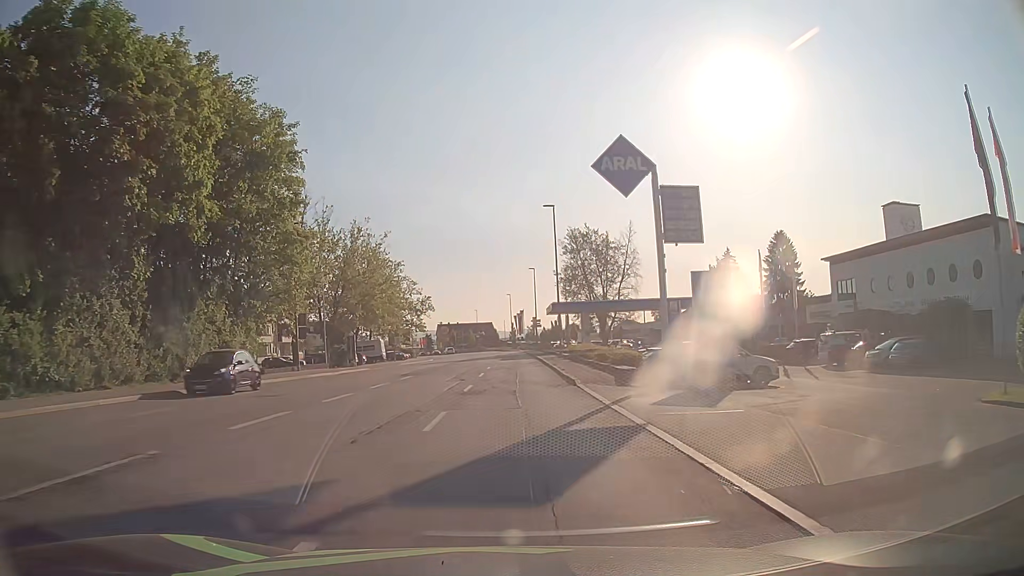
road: tertiary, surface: asphalt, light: Day
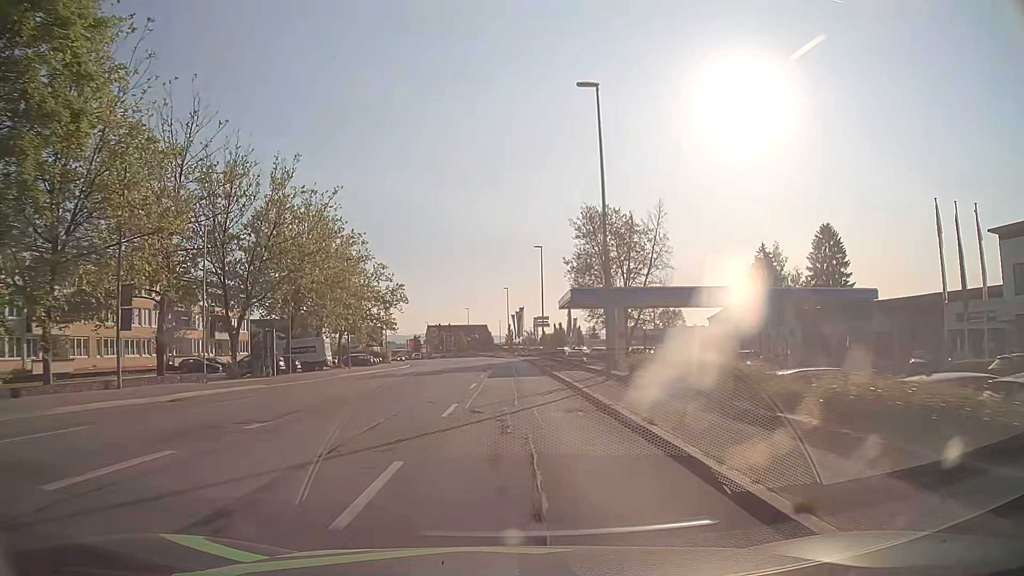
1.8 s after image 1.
(-0.1, +22.8) m; 0°
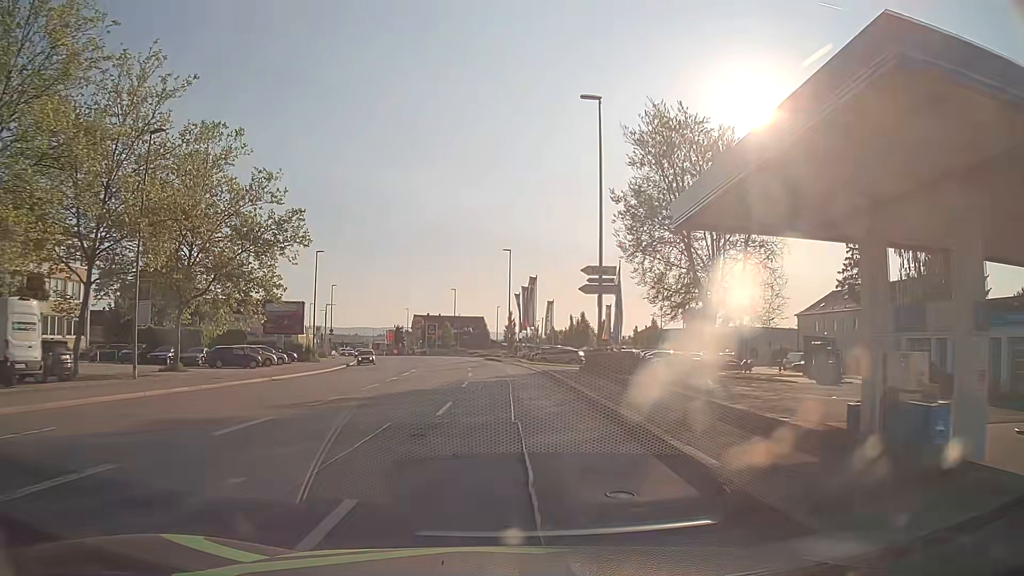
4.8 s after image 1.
(+0.1, +38.0) m; 0°
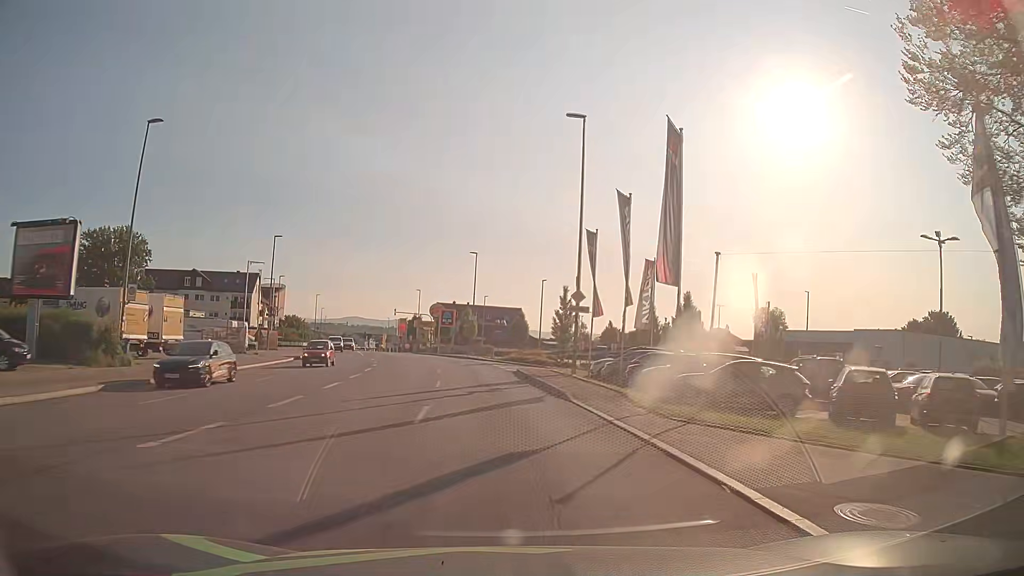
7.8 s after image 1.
(-0.7, +38.0) m; -3°
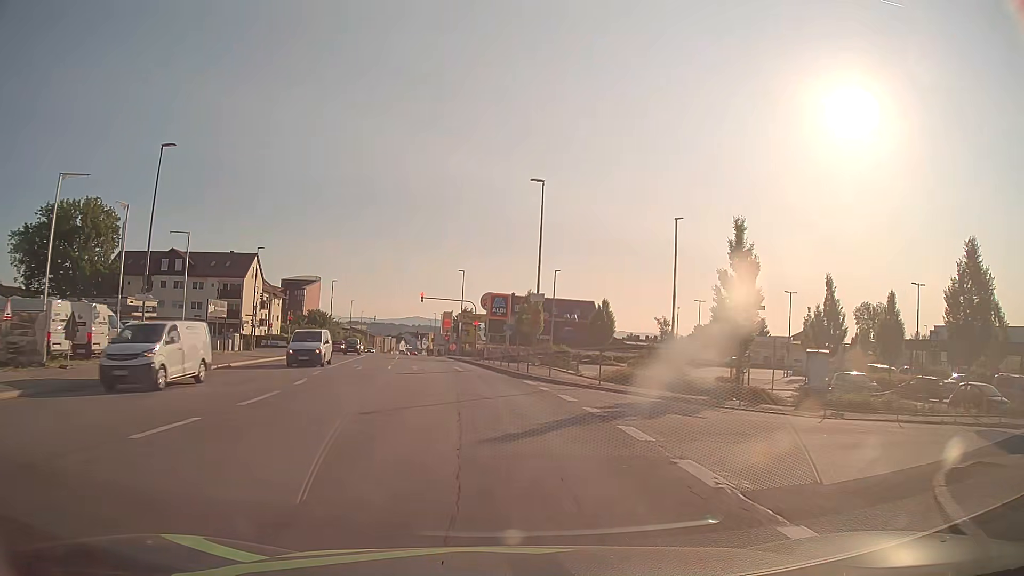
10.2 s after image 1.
(-1.3, +29.9) m; -6°
